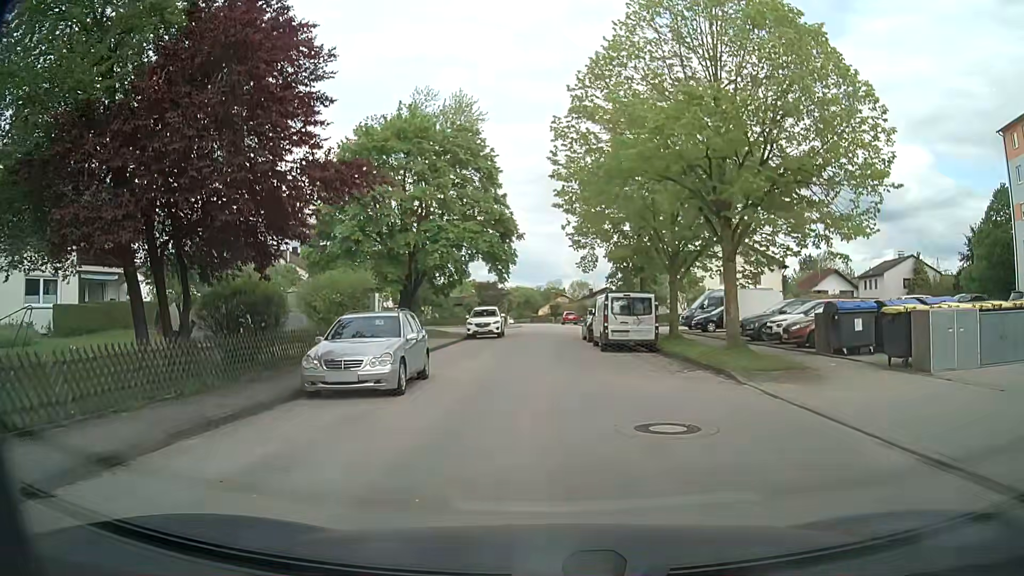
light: Day
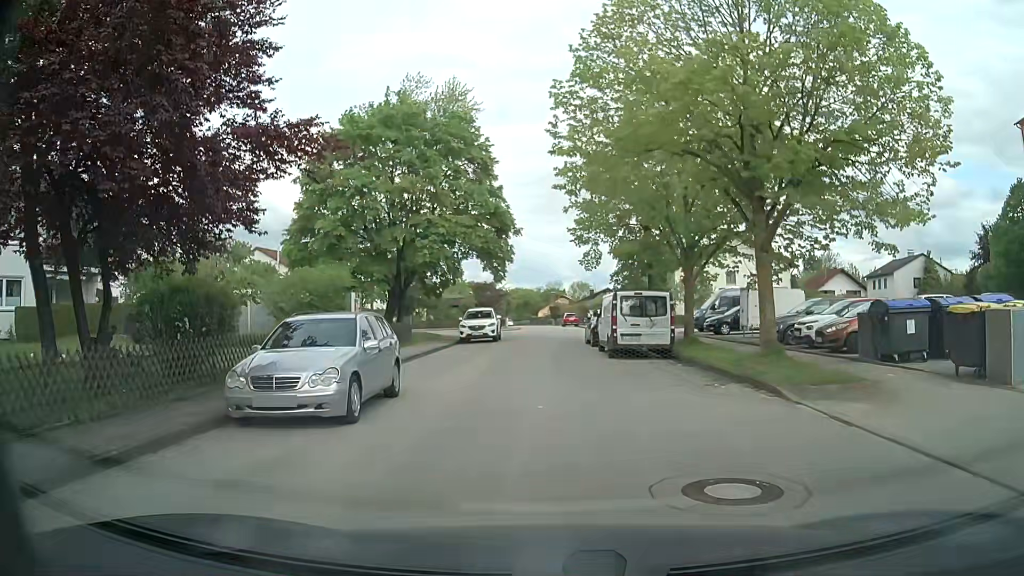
(+0.1, +2.9) m; +1°
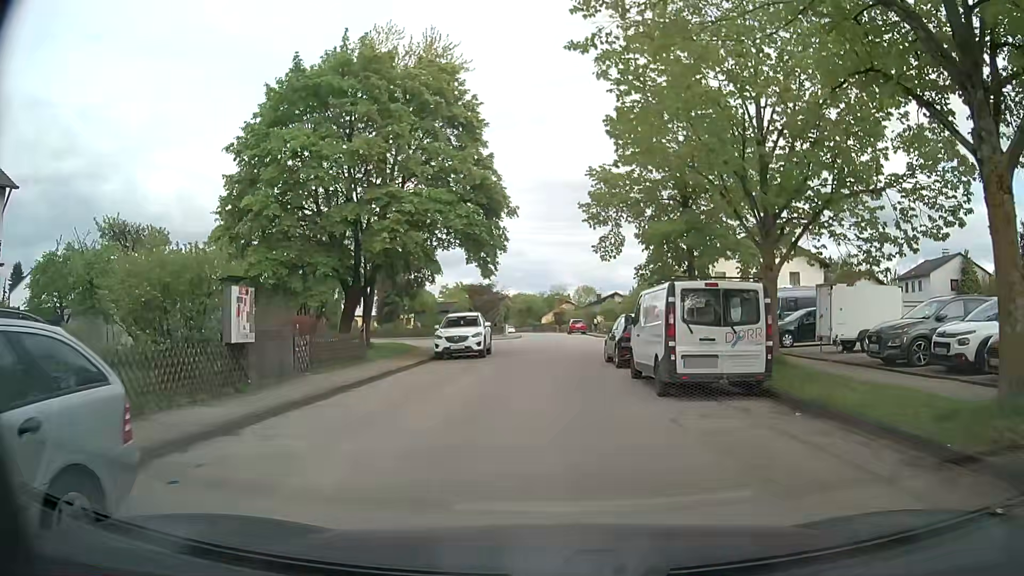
(-0.1, +8.3) m; 0°
